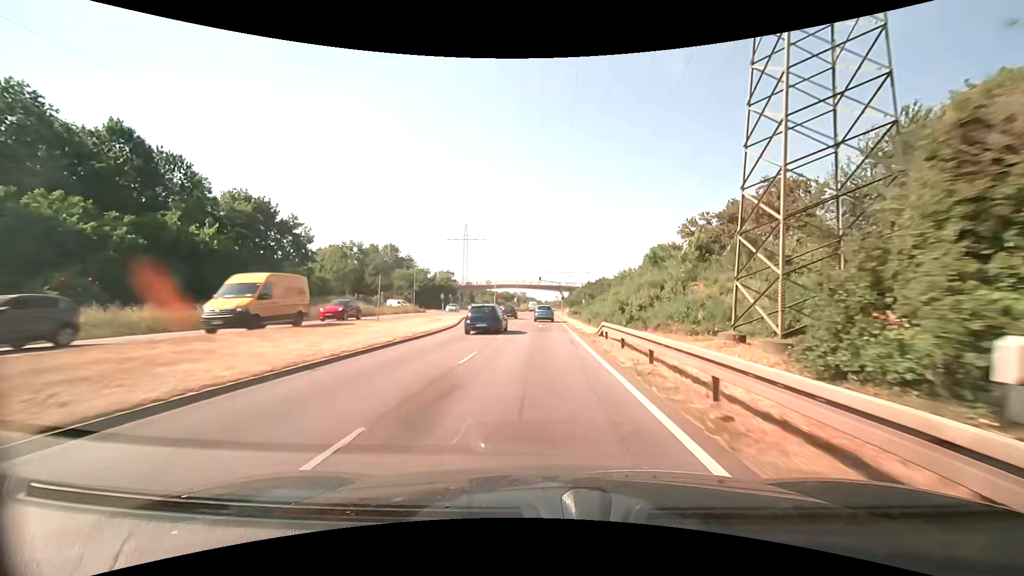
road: primary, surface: asphalt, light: Day
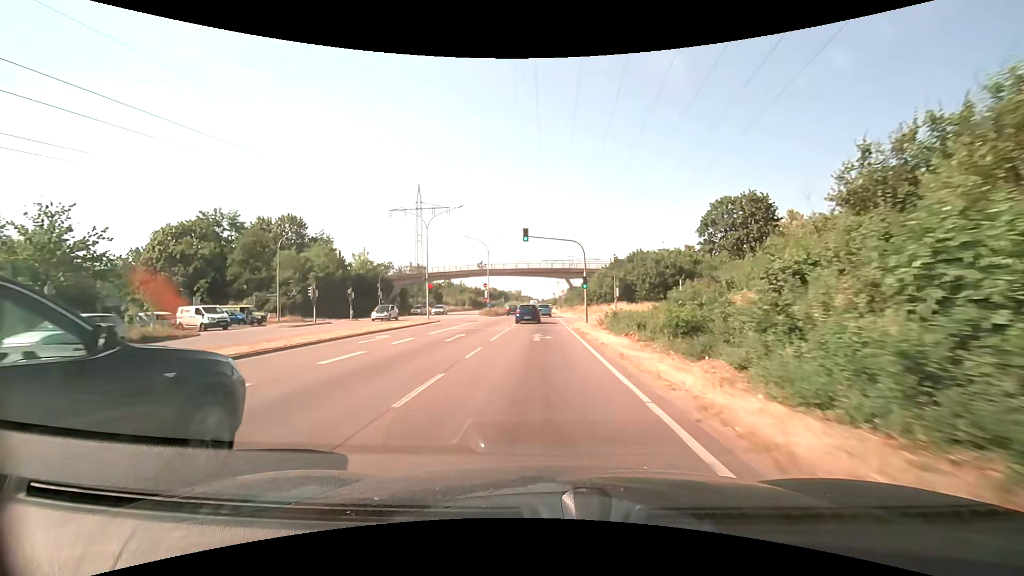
(+0.2, +53.1) m; +1°
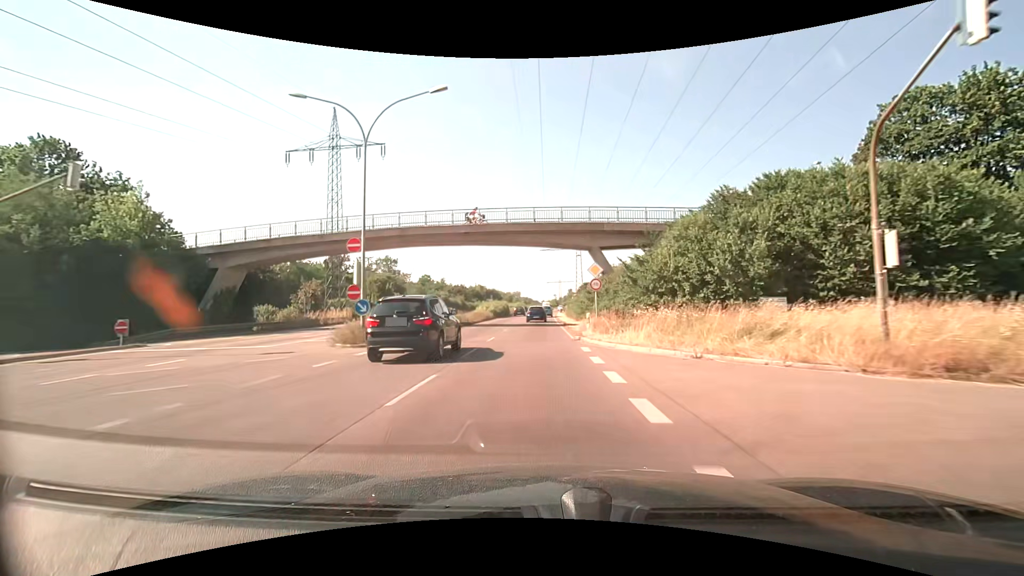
(-0.1, +42.9) m; 0°
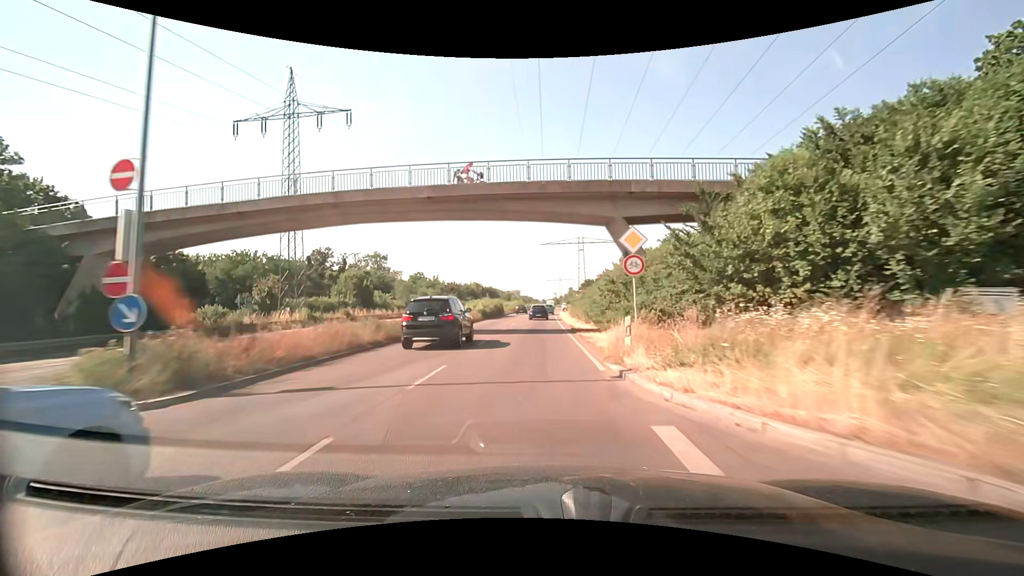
(0.0, +10.8) m; 0°
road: trunk
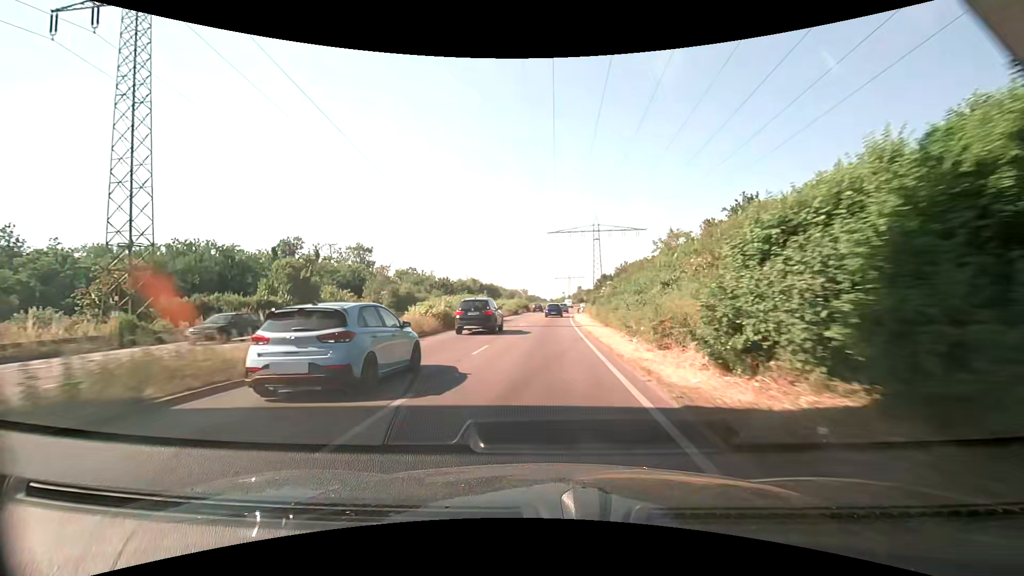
(-0.2, +21.6) m; -1°
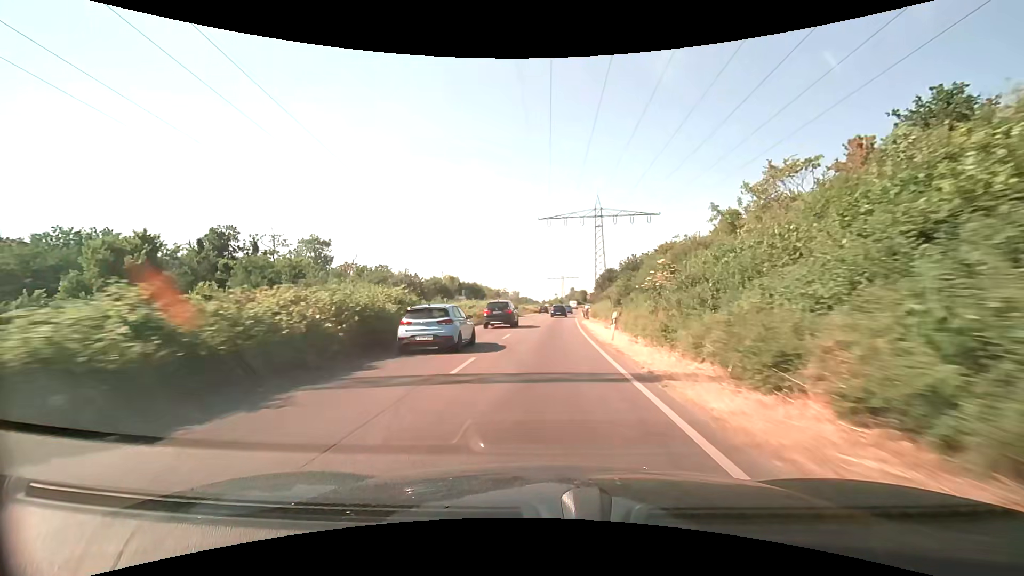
(0.0, +21.7) m; +1°
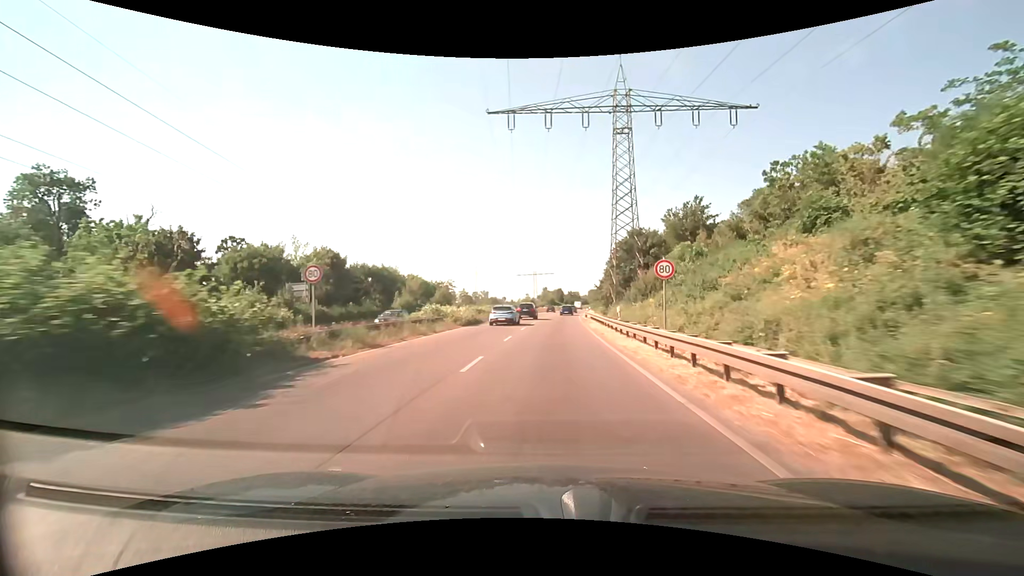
(+1.4, +54.7) m; +3°
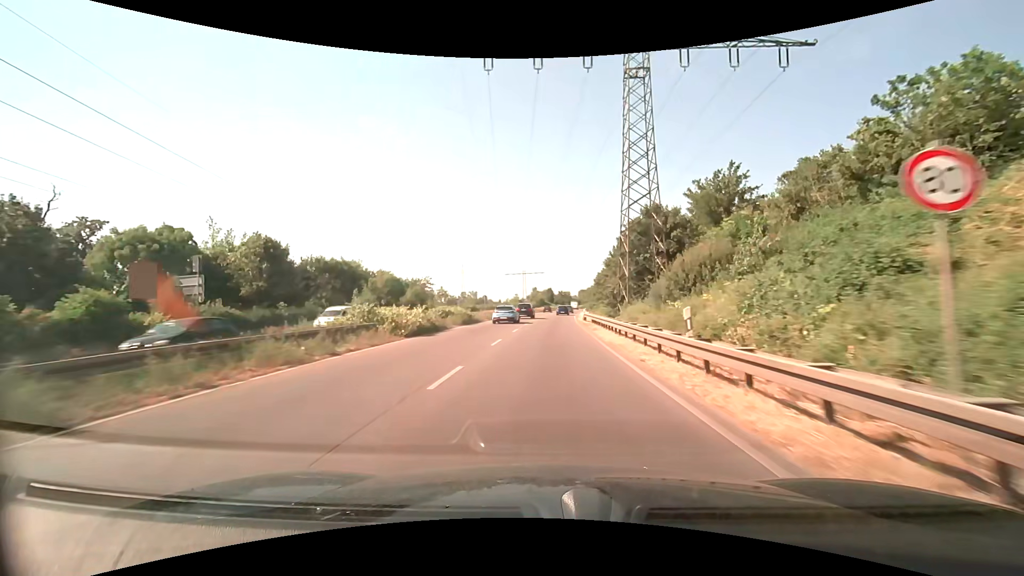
(+0.1, +11.2) m; +1°
(0, +10) (0, +20) (0, +30) (+1, +40) (+1, +50) (+2, +60) (+2, +70) (+3, +80) (+4, +90) (+5, +100) m
